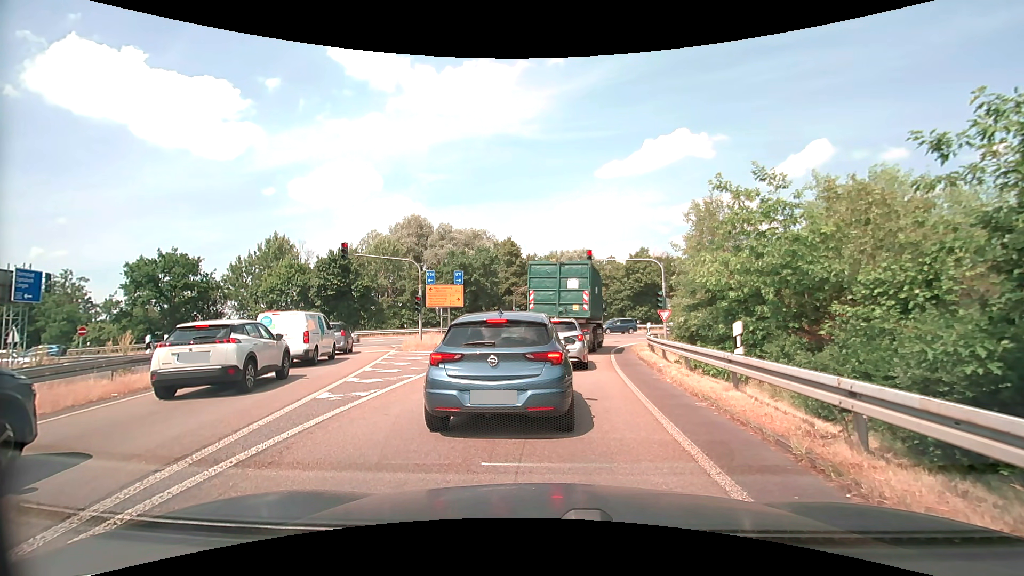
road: motorway_link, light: Day
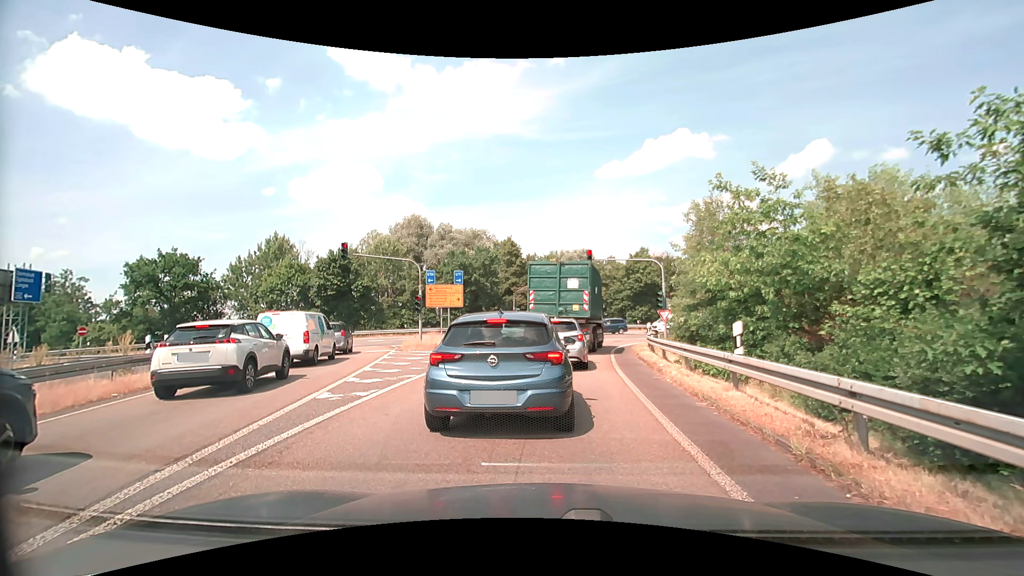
(0.0, 0.0) m; 0°
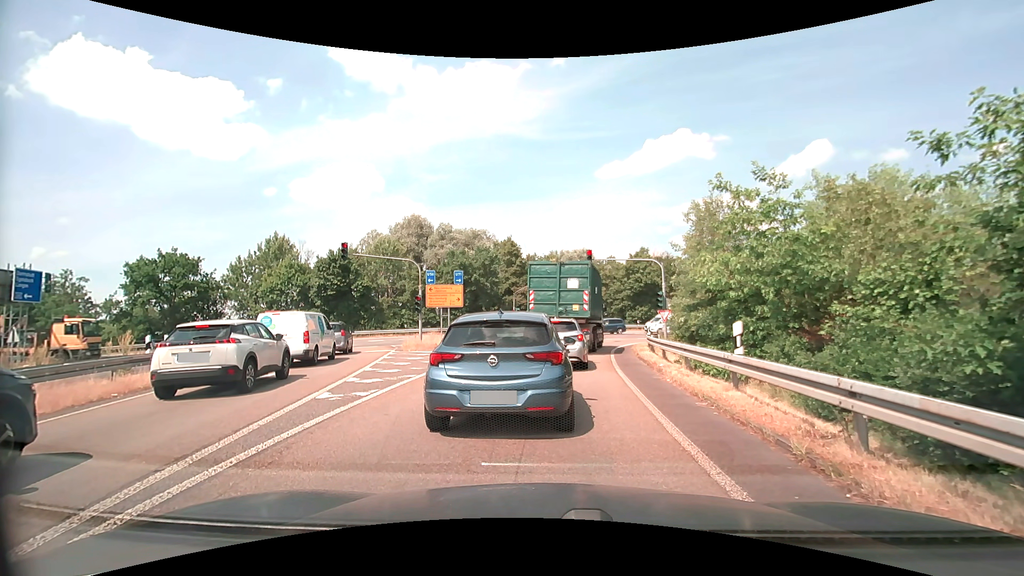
(0.0, 0.0) m; 0°
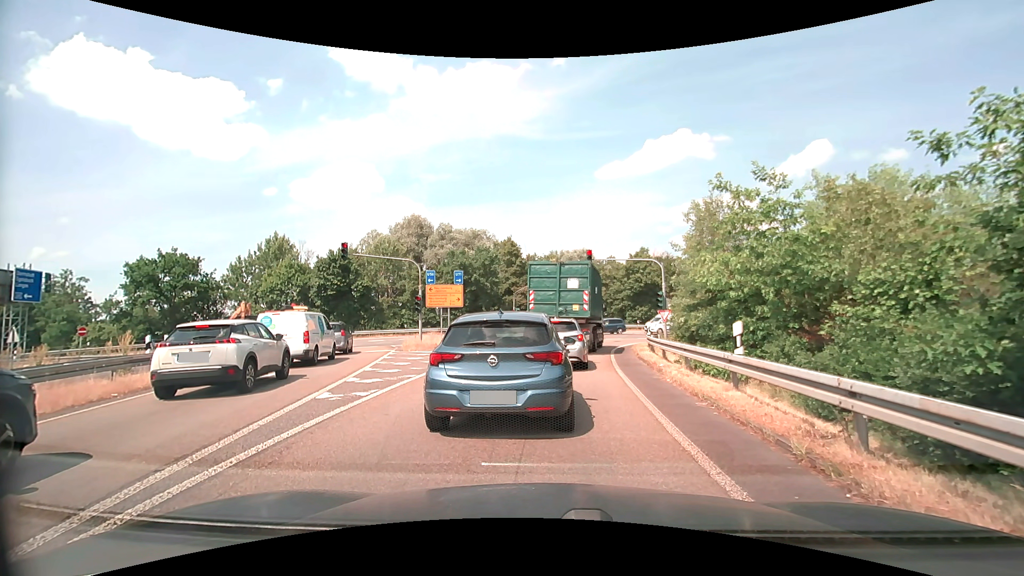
(0.0, 0.0) m; 0°
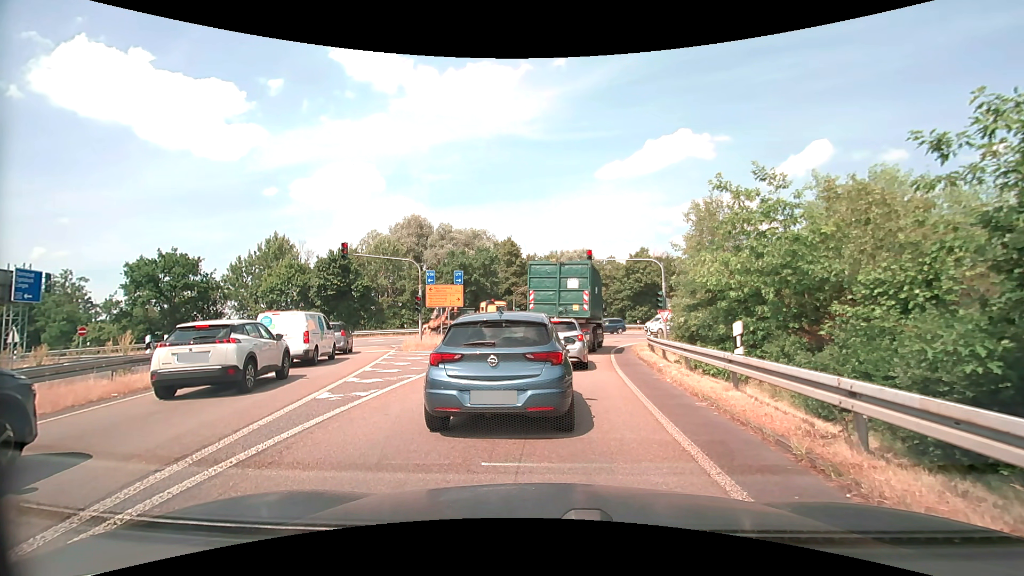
(0.0, 0.0) m; 0°
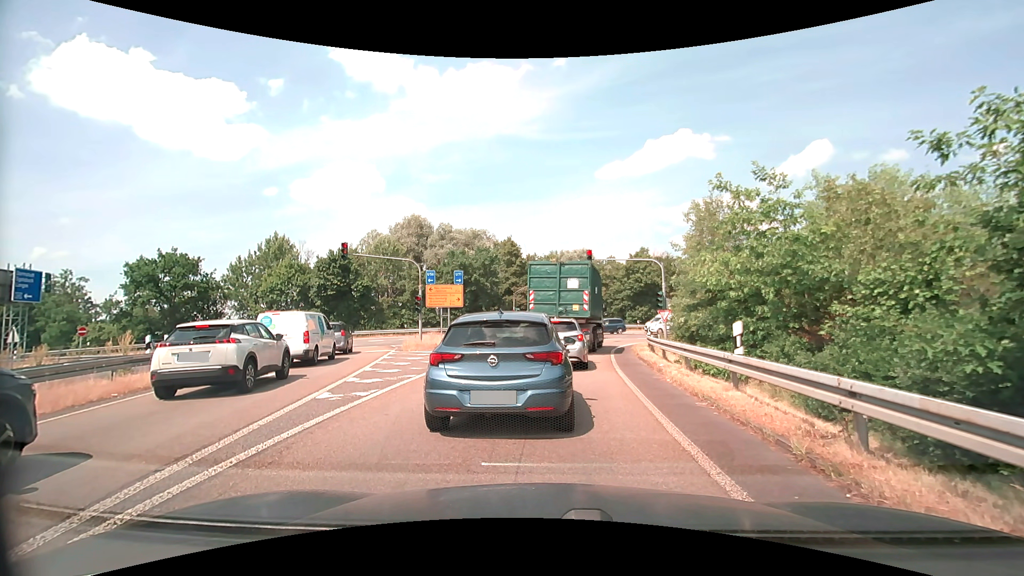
(0.0, 0.0) m; 0°
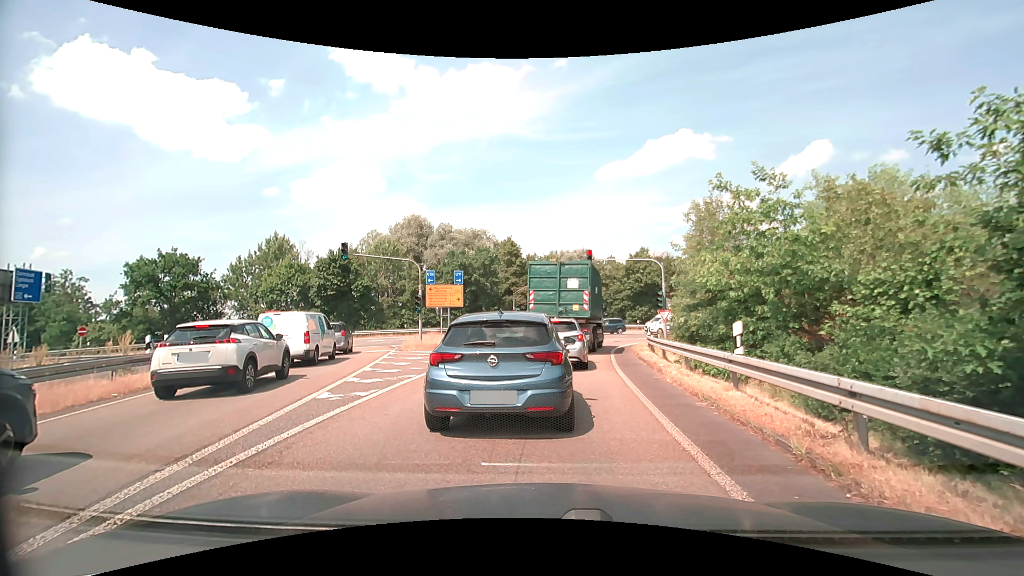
(0.0, 0.0) m; 0°
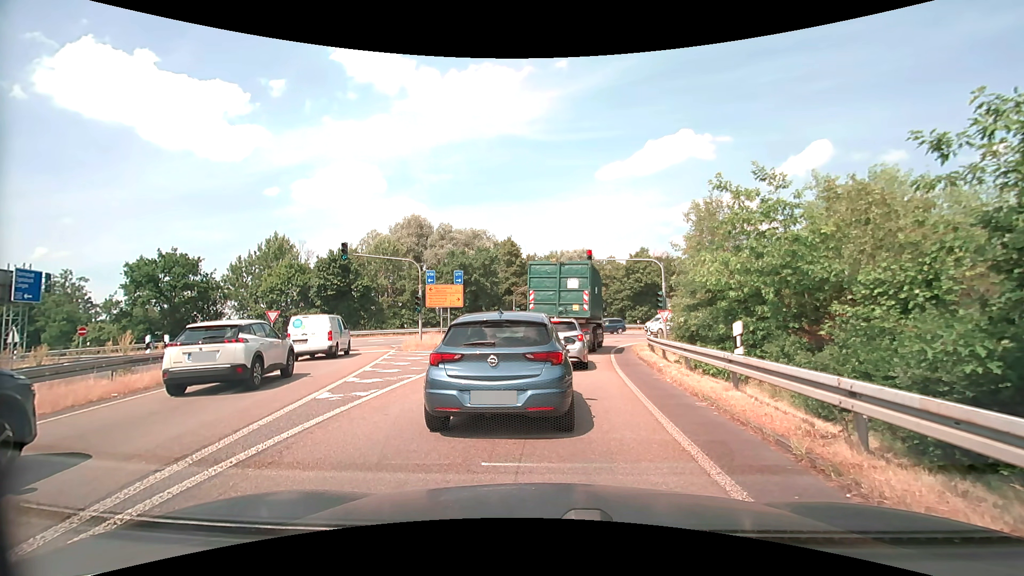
(0.0, 0.0) m; 0°
(0, +10) (+1, +20) (+3, +30) (+8, +39) (+14, +46) (+22, +52) (+32, +56) (+41, +59) (+50, +63) (+60, +66) m
